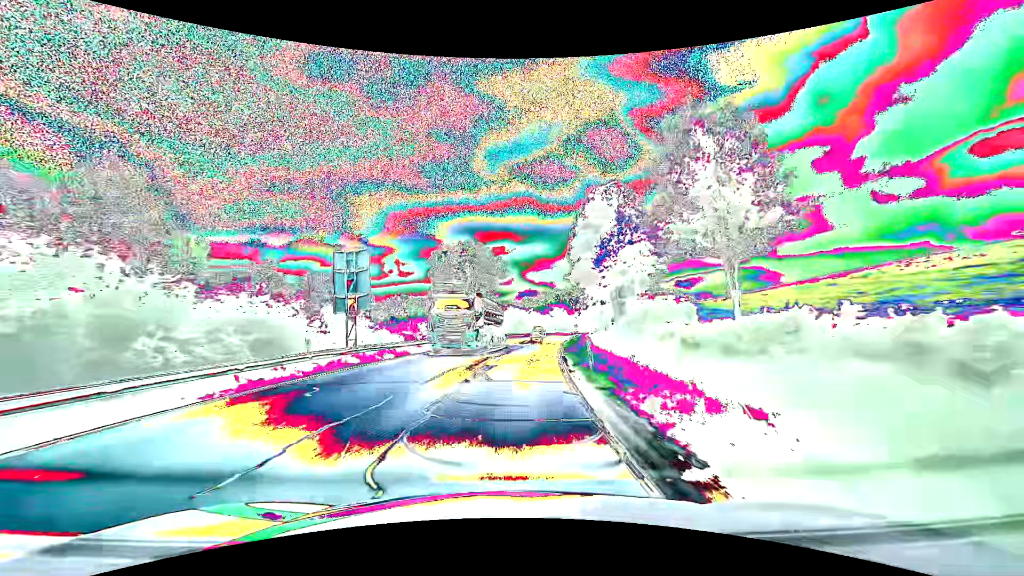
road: secondary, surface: asphalt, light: Day
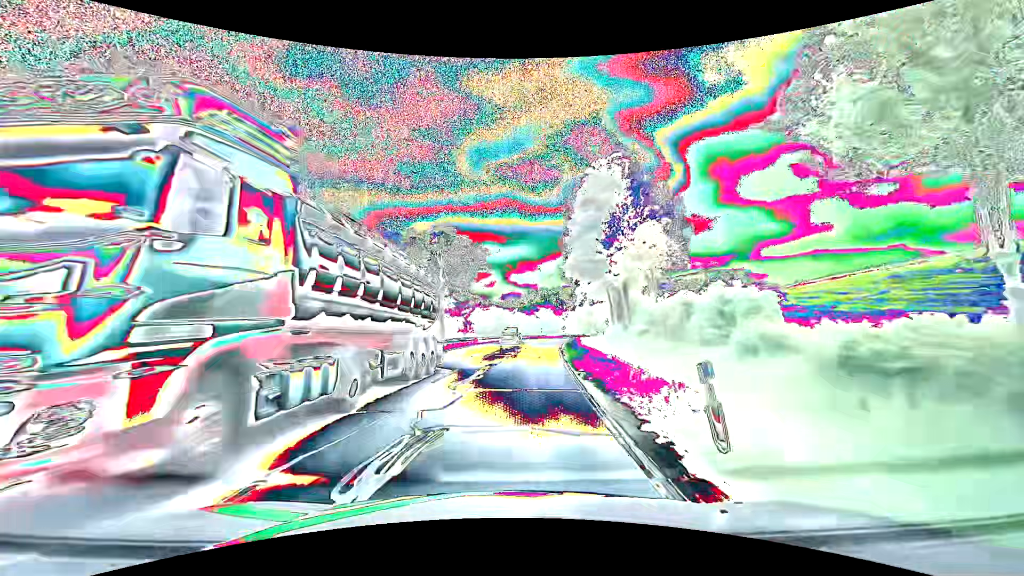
(+0.1, +11.1) m; +2°
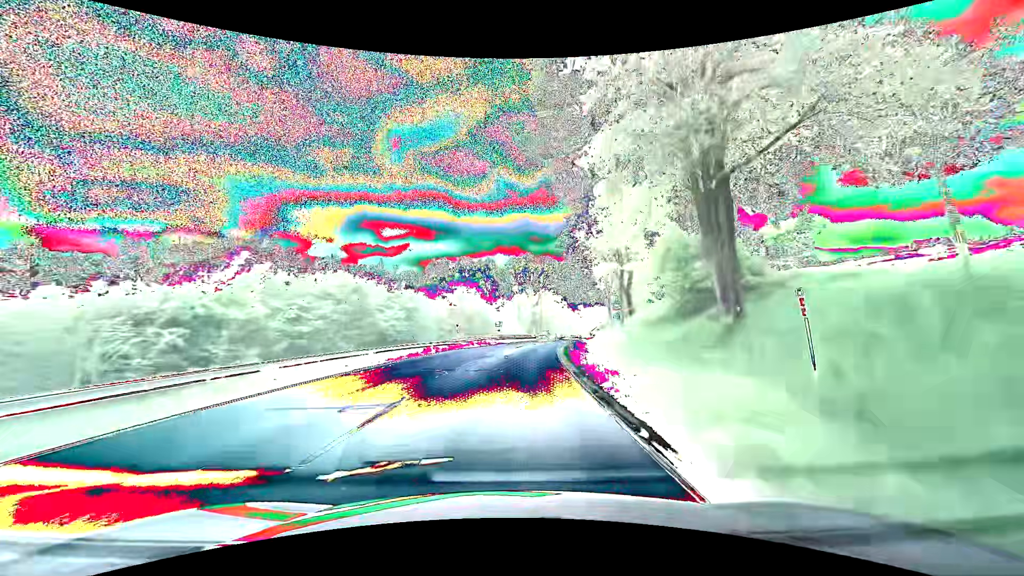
(+4.4, +55.2) m; +9°
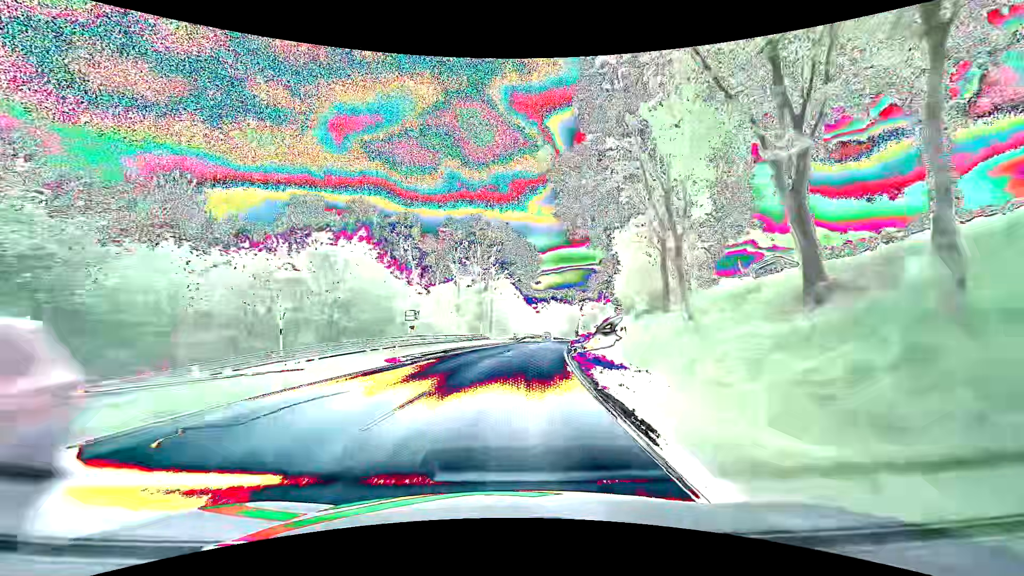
(+1.6, +33.4) m; +6°
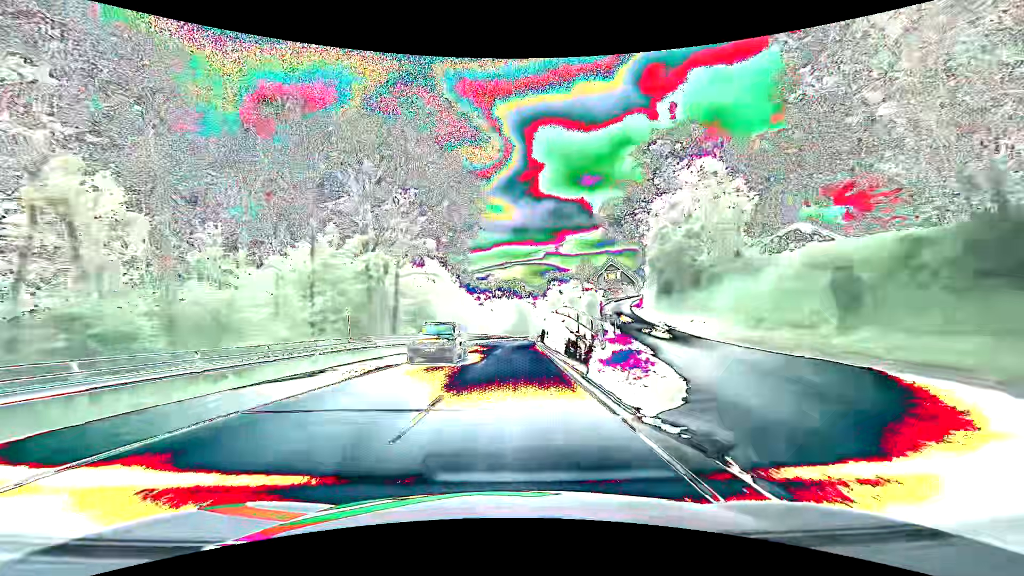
(+2.0, +33.5) m; +6°
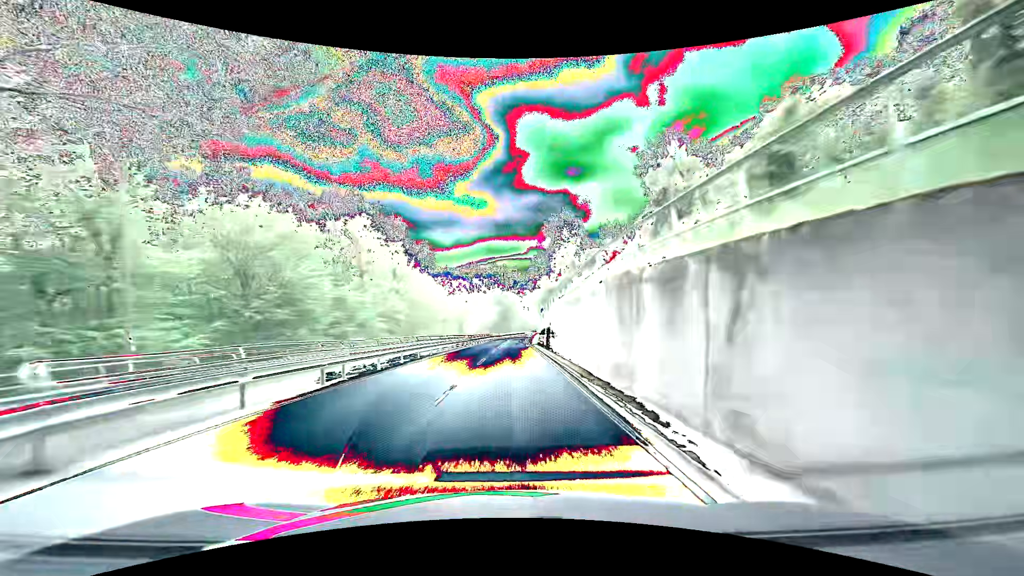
(+0.9, +33.7) m; +2°
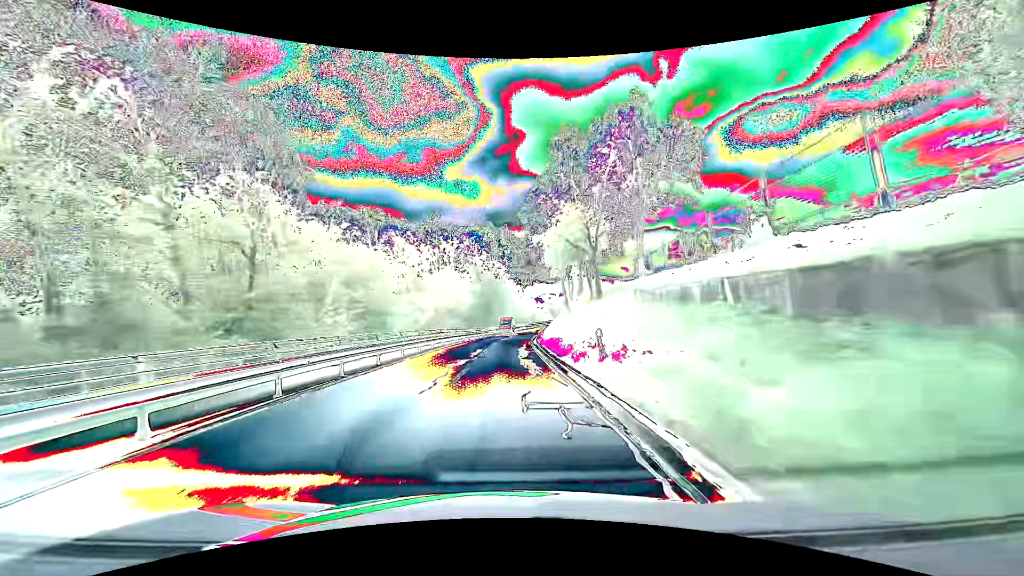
(+0.2, +56.3) m; +1°
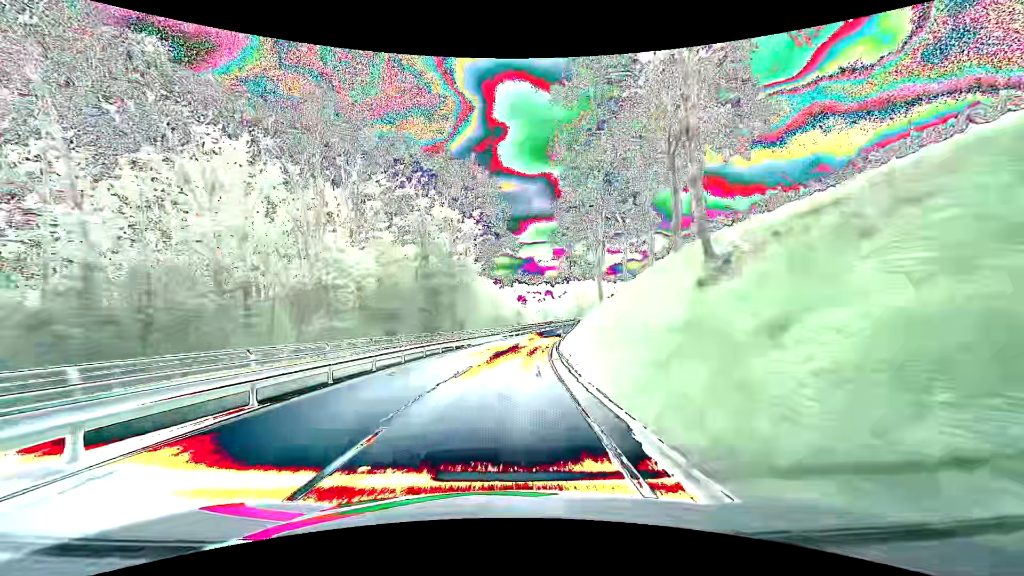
(+0.8, +44.7) m; +2°
(0, +10) (+1, +20) (+1, +30) (+2, +40) (+4, +50) (+5, +60) (+7, +69) (+10, +79) (+12, +89) (+15, +98) m
